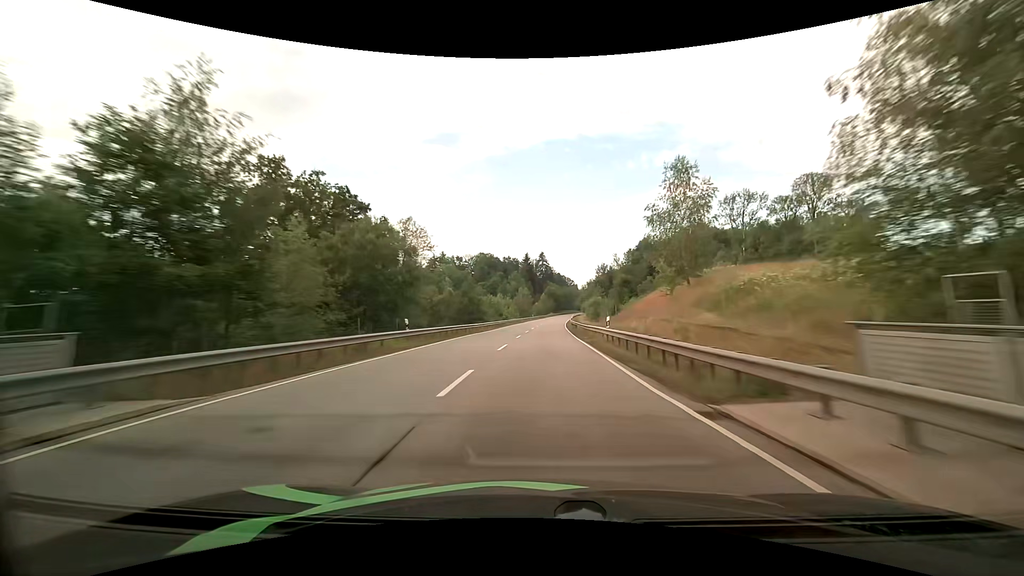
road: primary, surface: asphalt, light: Day
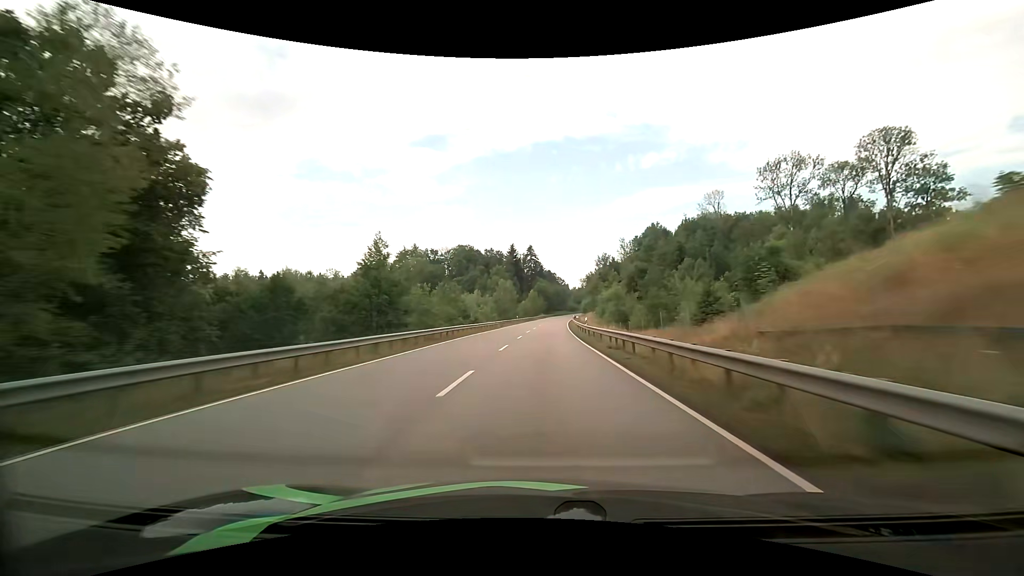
(+0.5, +35.7) m; +2°
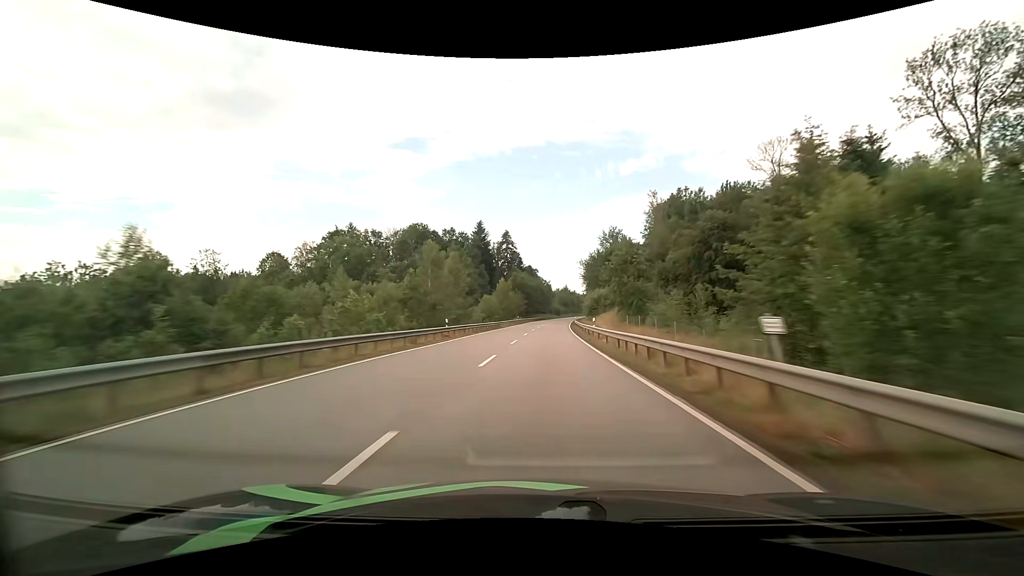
(+0.9, +54.5) m; +2°
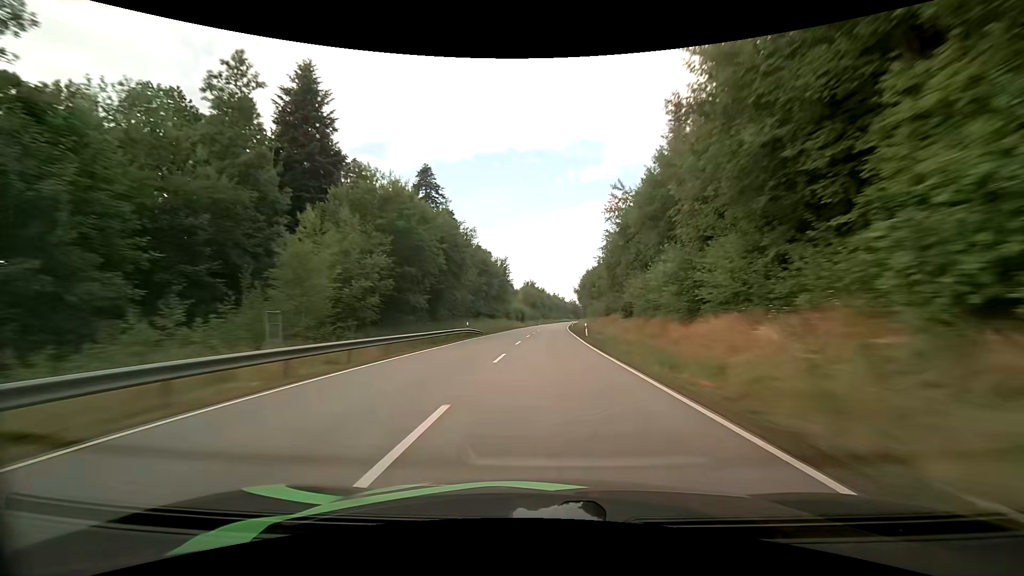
(+3.6, +93.3) m; +4°
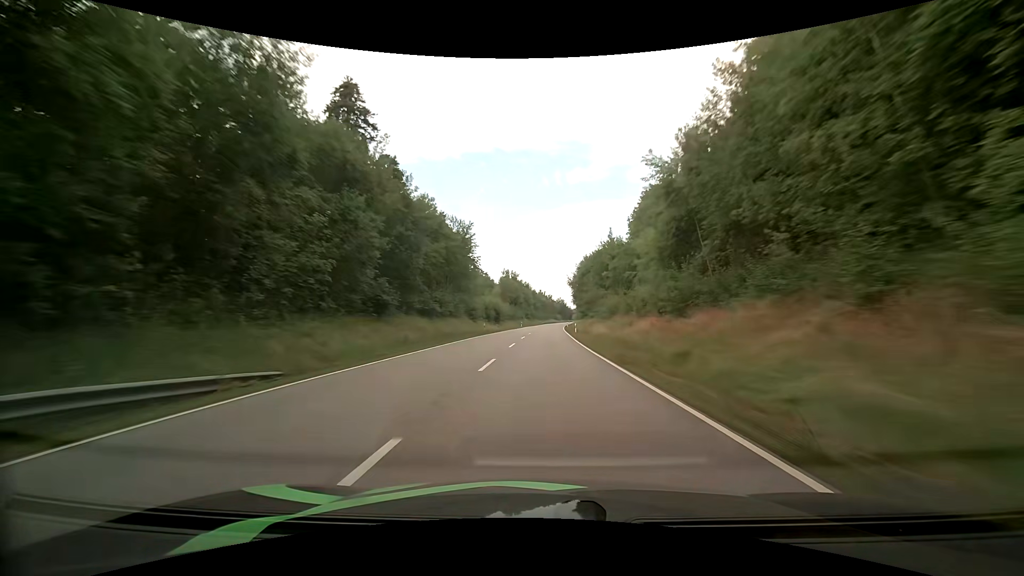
(+0.6, +37.9) m; +2°
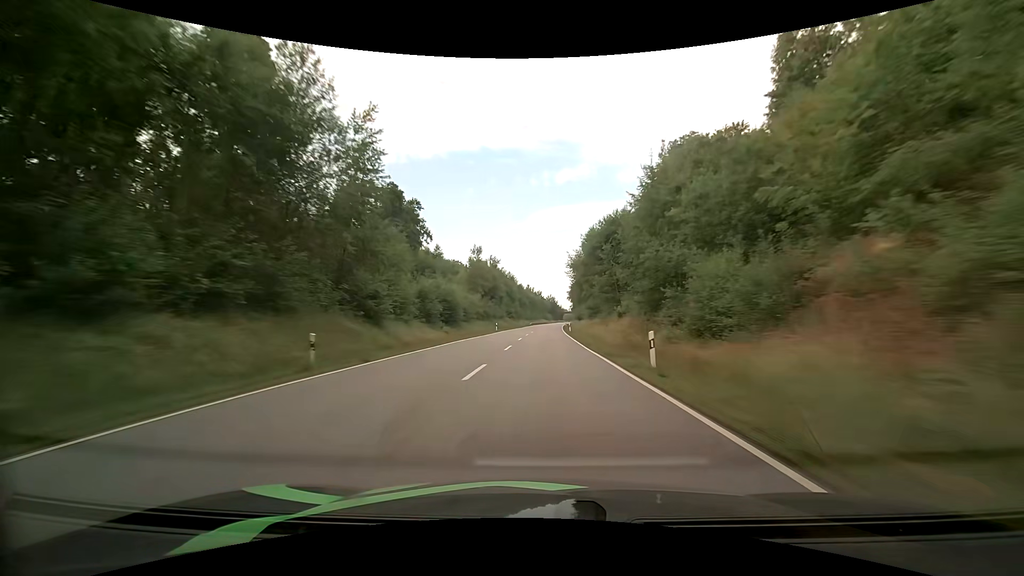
(+0.3, +38.1) m; +1°
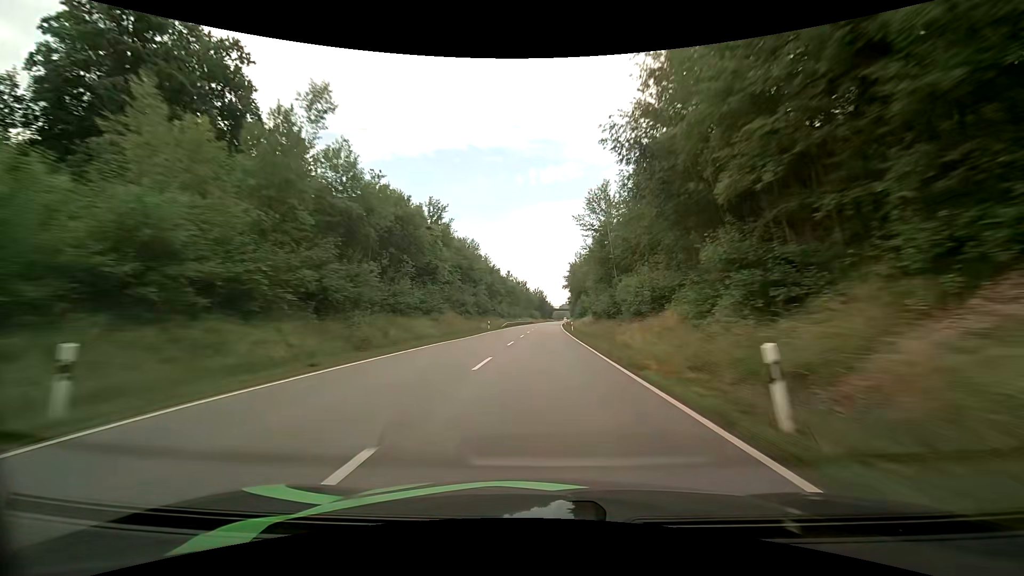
(+1.0, +57.5) m; +2°
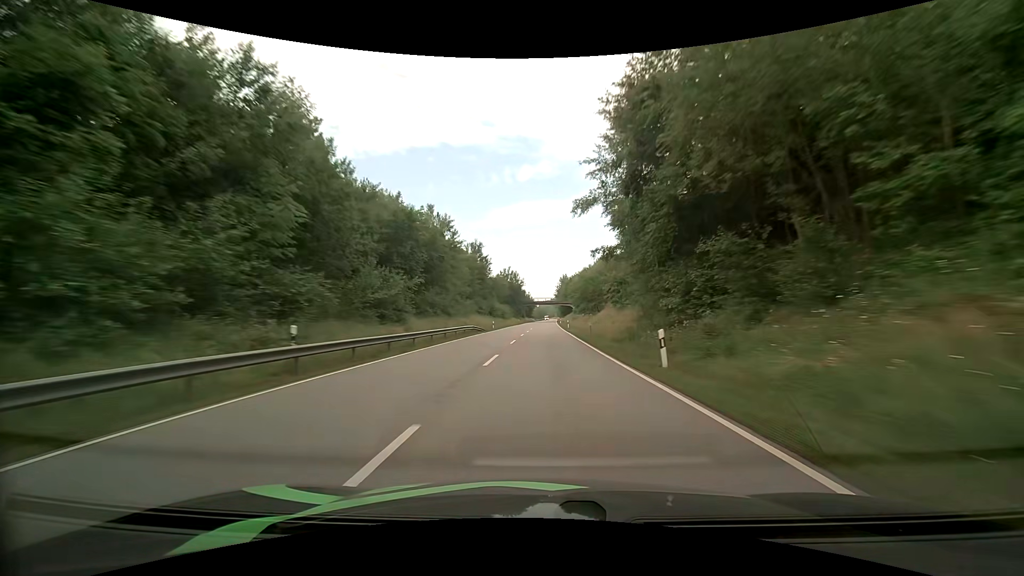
(+1.8, +93.7) m; +2°
(0, +10) (0, +20) (0, +30) (0, +40) (+1, +50) (+1, +60) (+1, +70) (+1, +80) (+1, +90) (+2, +100) m
